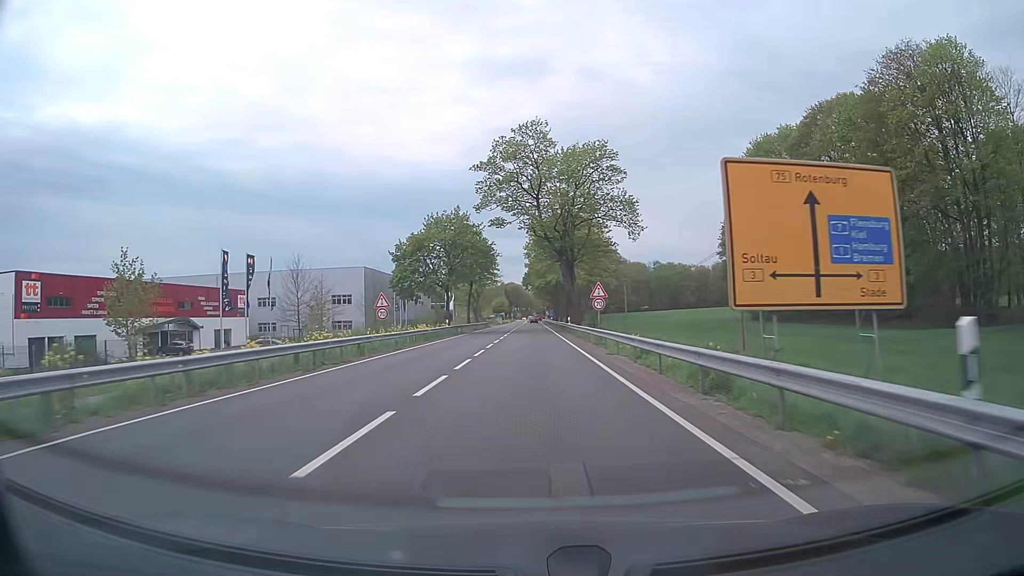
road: primary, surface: asphalt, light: Day
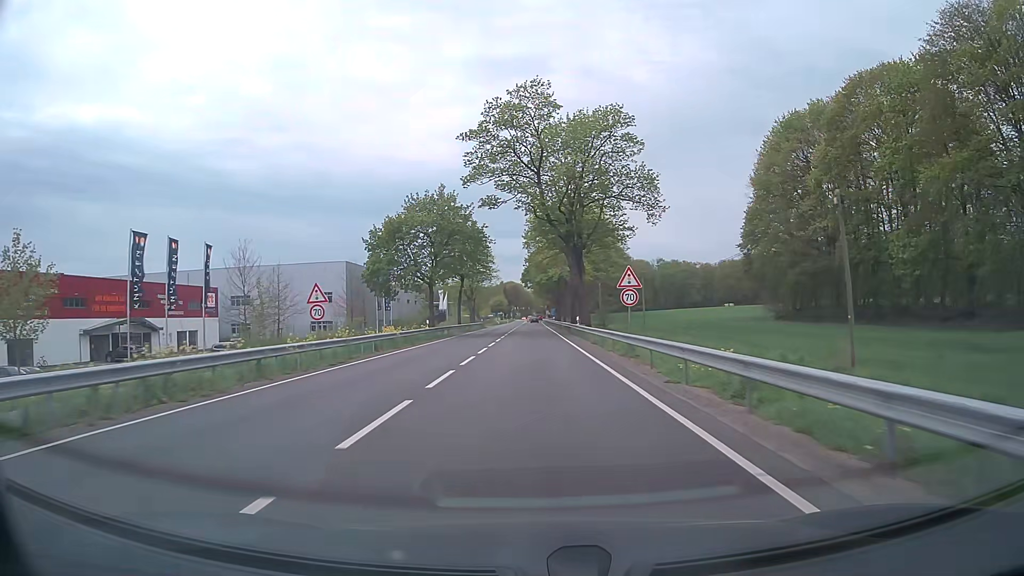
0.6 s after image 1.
(0.0, +10.7) m; 0°
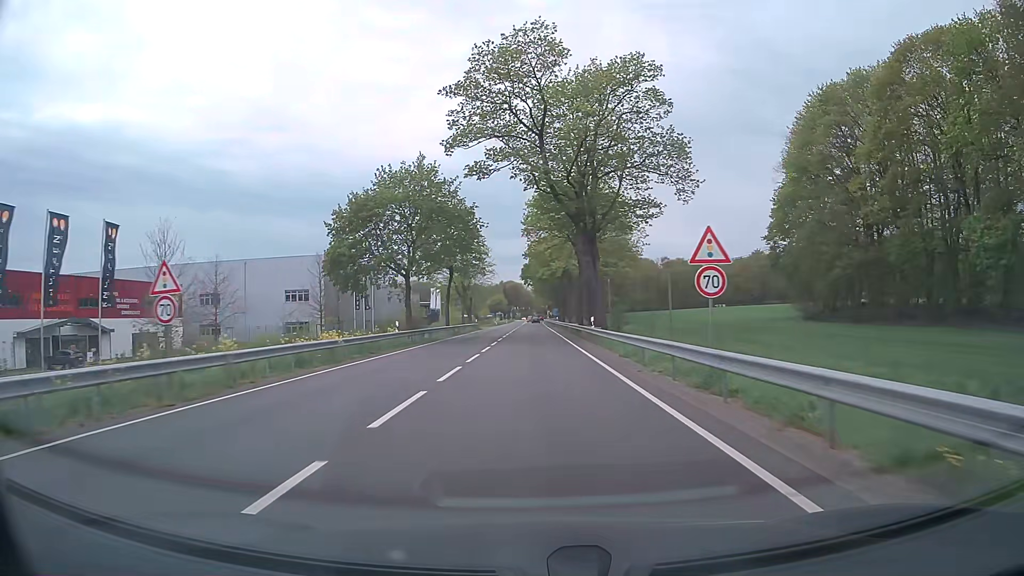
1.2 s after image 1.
(0.0, +10.7) m; 0°
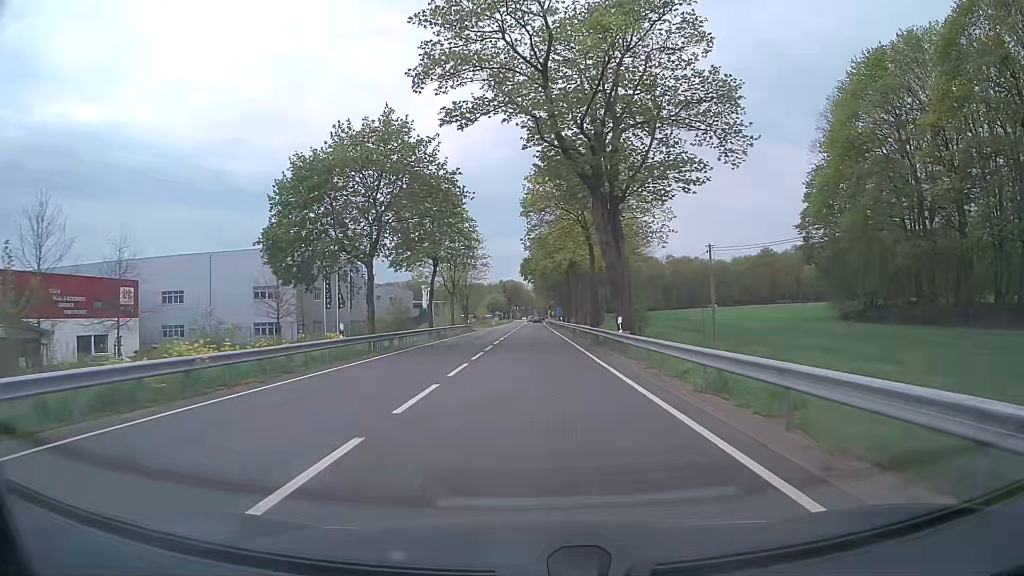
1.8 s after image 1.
(0.0, +10.7) m; 0°
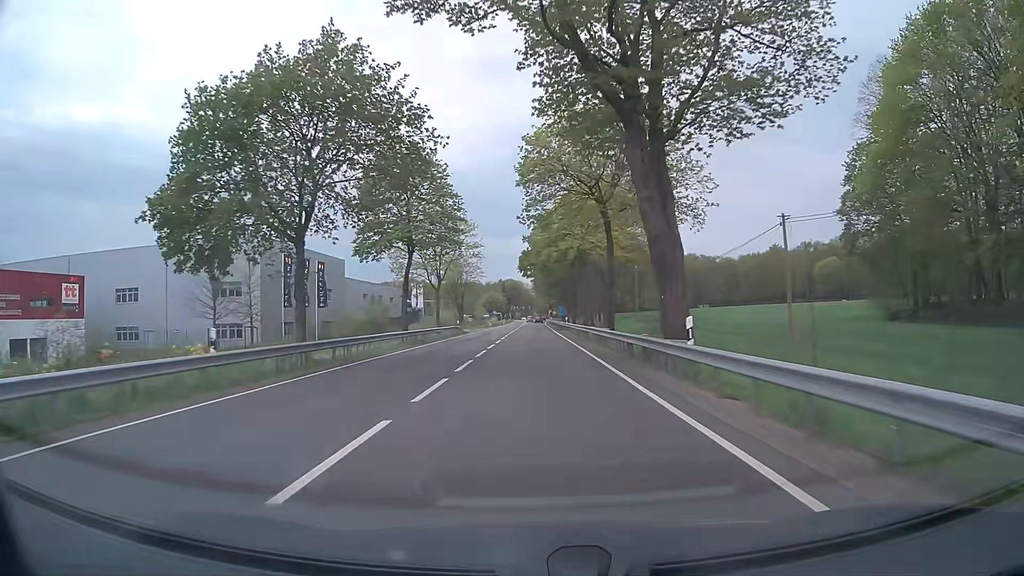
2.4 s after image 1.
(0.0, +10.8) m; 0°
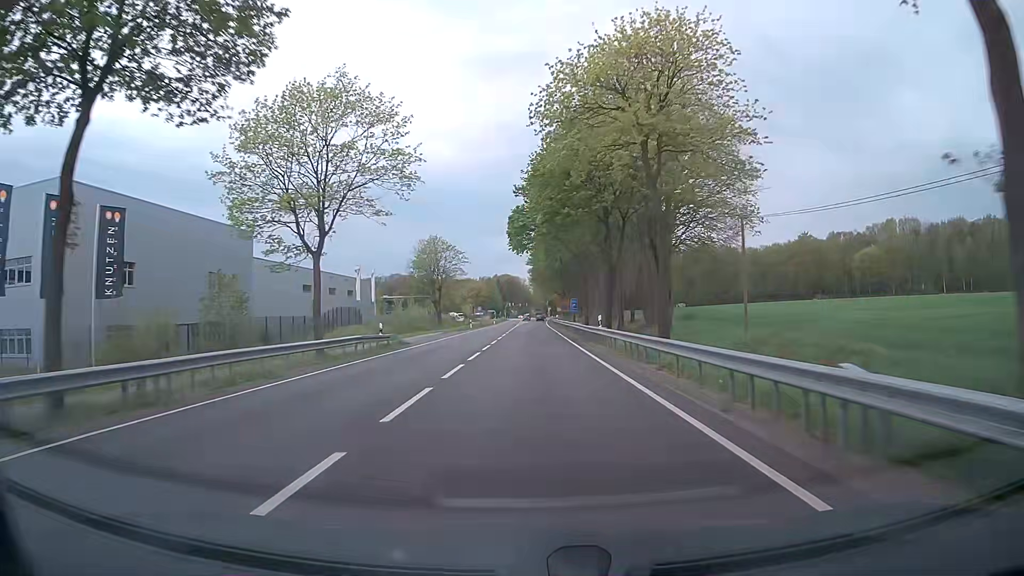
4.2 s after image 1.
(0.0, +32.2) m; 0°
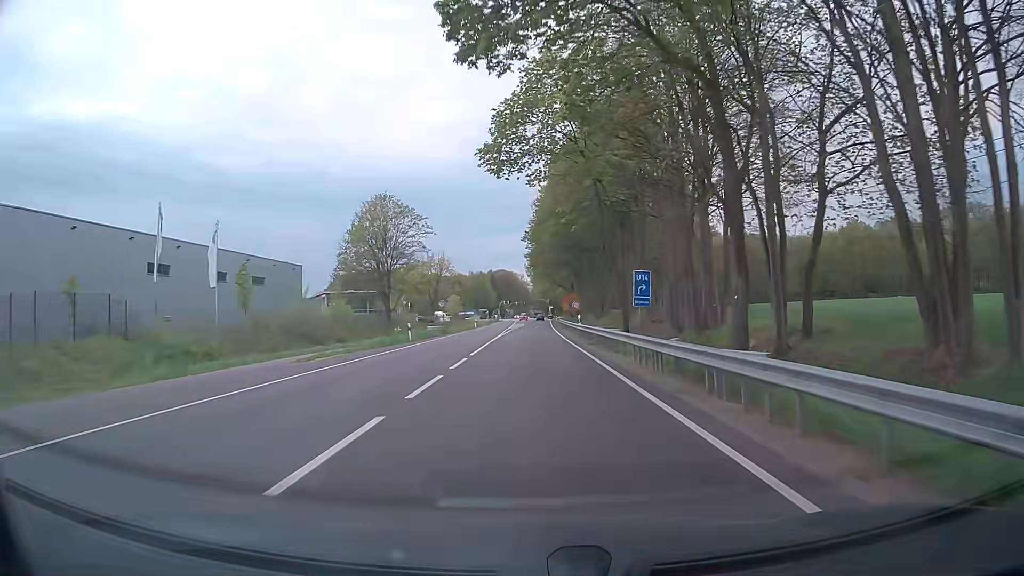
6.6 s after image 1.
(+0.3, +39.4) m; +1°
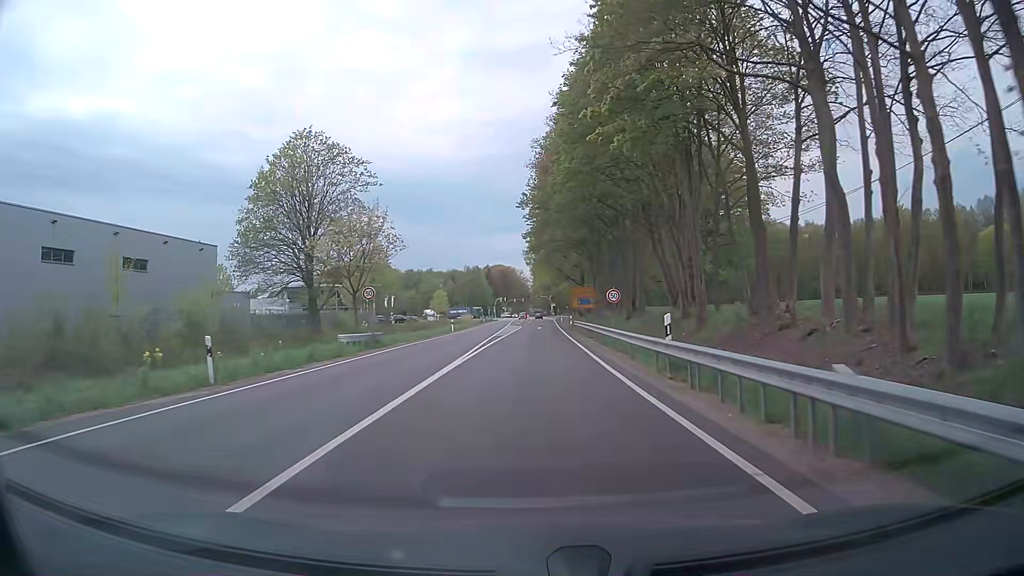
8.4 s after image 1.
(0.0, +26.2) m; 0°
(0, +10) (0, +20) (0, +30) (+1, +40) (+1, +50) (+1, +60) (+1, +70) (+2, +80) (+2, +90) (+2, +100) m
